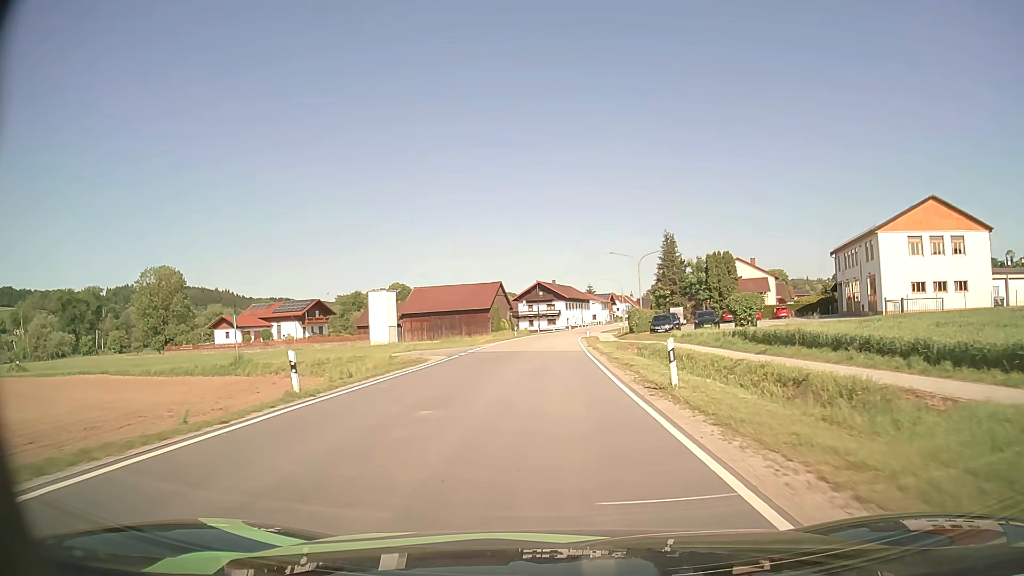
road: secondary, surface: asphalt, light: Day
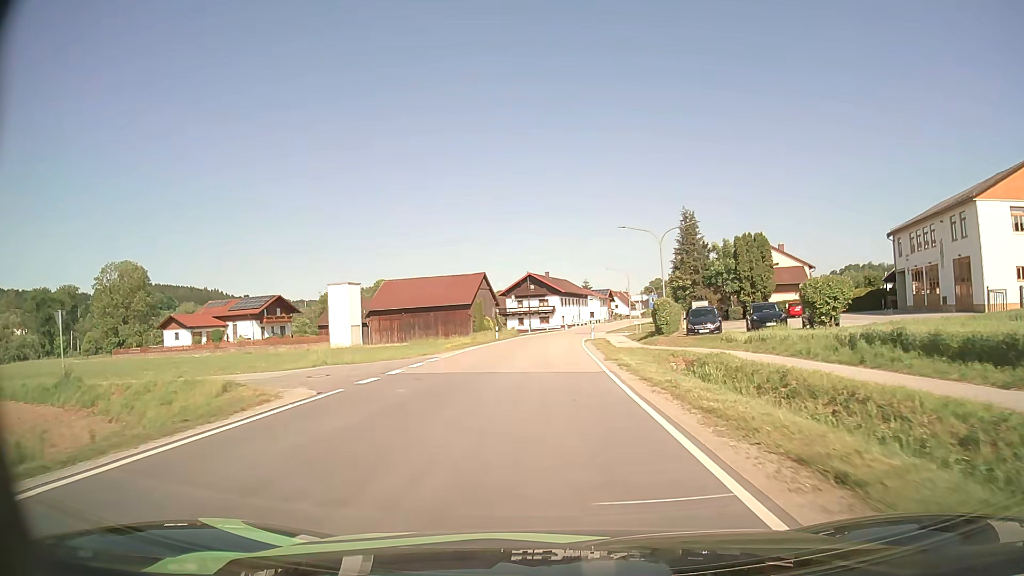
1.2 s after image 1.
(+0.1, +16.0) m; +1°
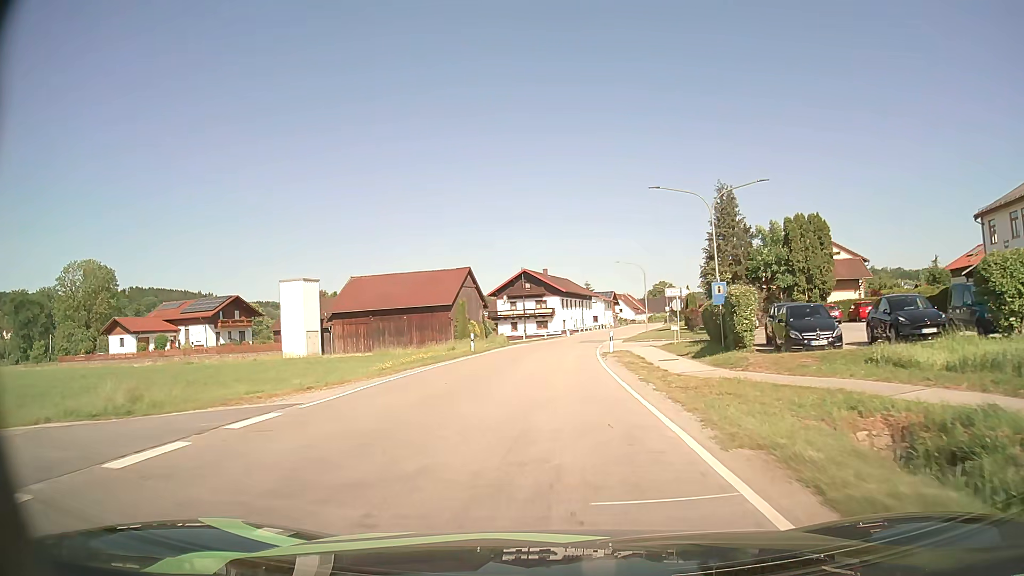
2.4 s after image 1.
(0.0, +15.5) m; 0°
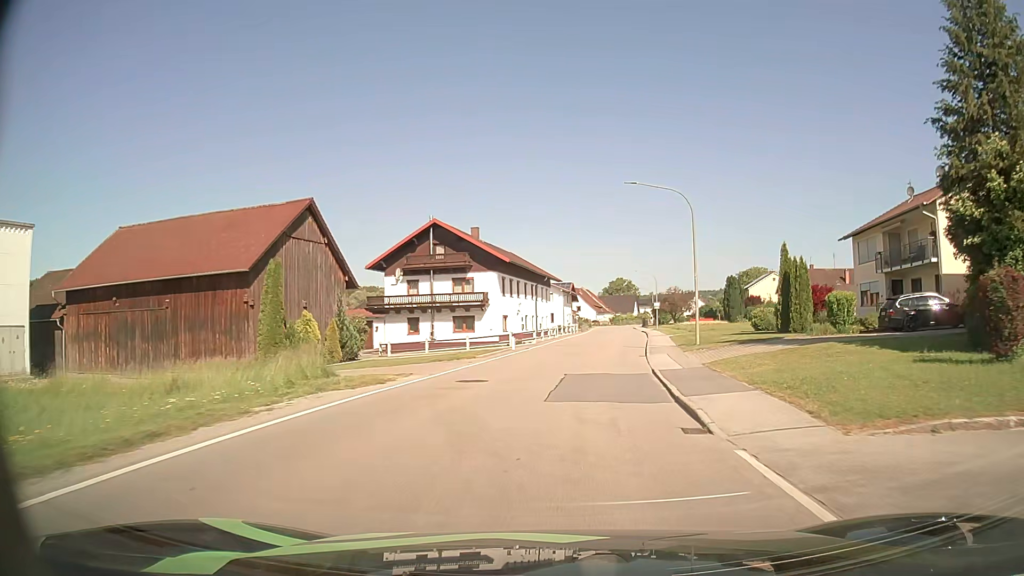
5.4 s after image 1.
(+0.9, +39.5) m; +5°
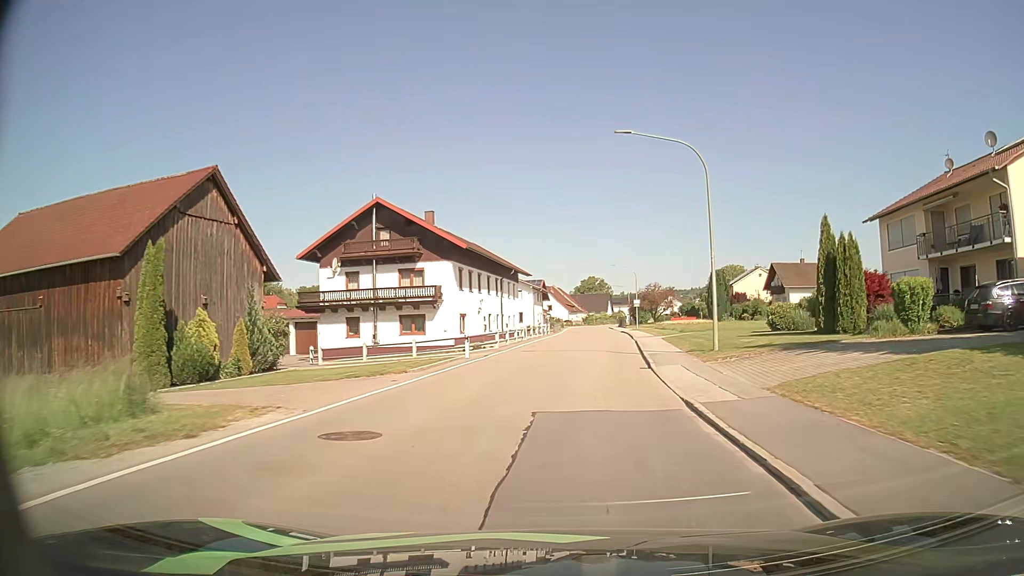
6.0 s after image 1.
(+0.2, +8.1) m; +3°
